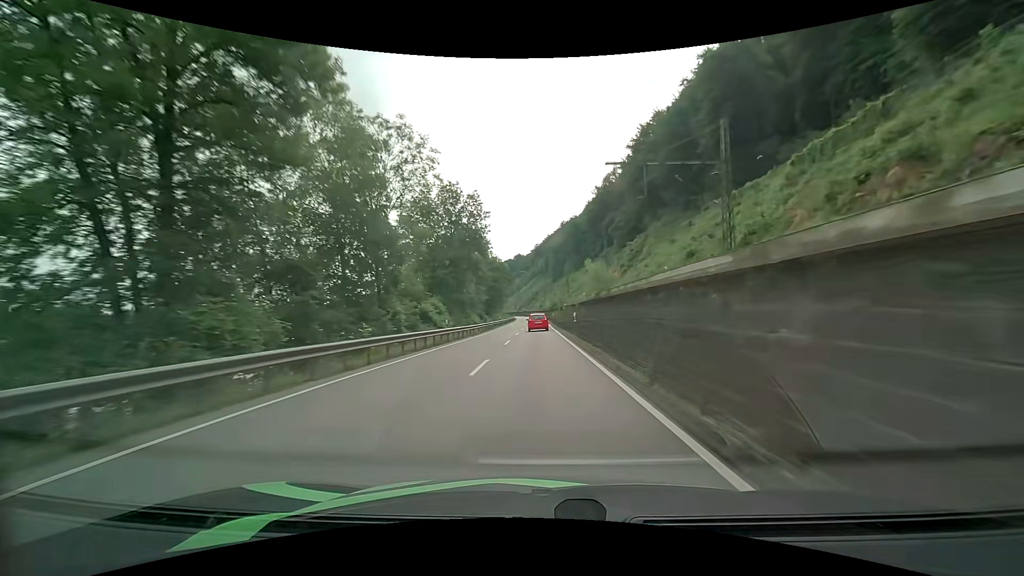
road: primary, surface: asphalt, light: Day
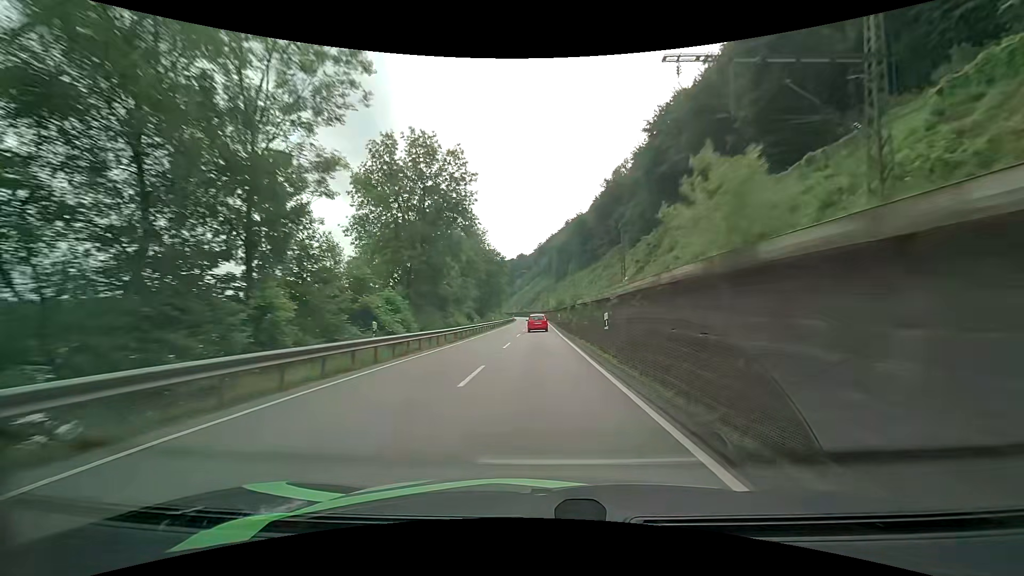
(0.0, +13.6) m; 0°
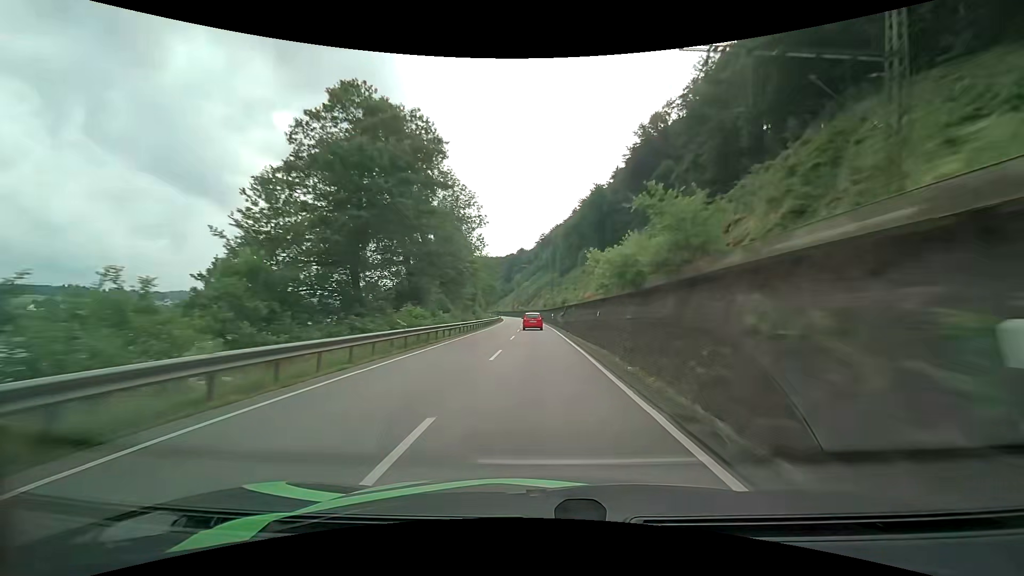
(+0.1, +54.7) m; 0°
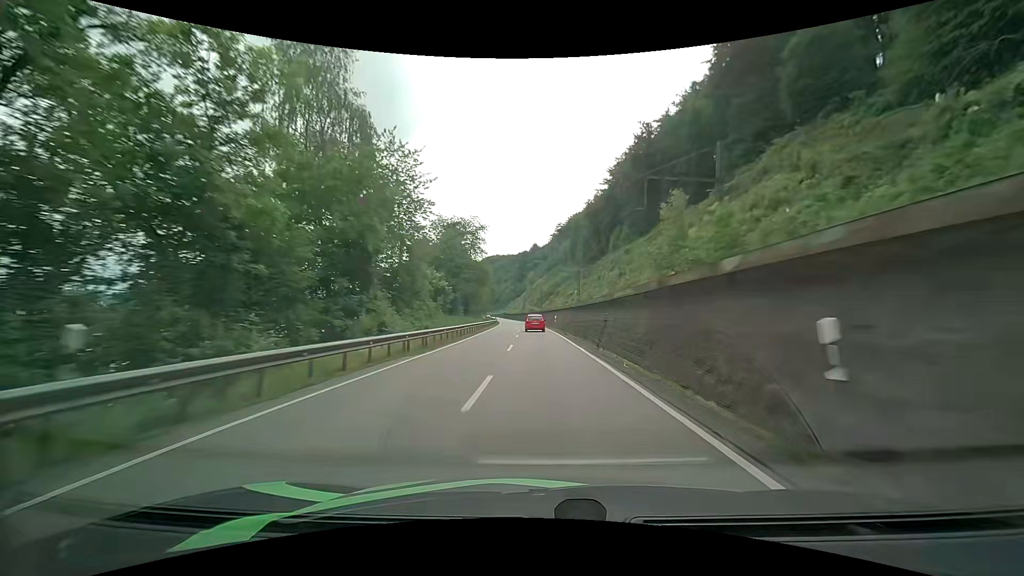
(-0.7, +55.1) m; -1°
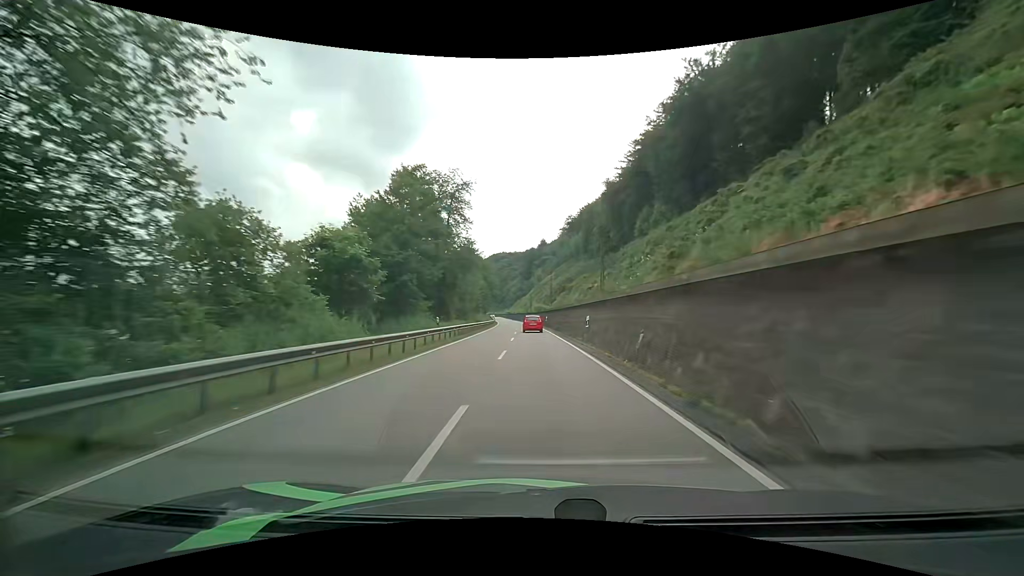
(-0.4, +27.8) m; -1°
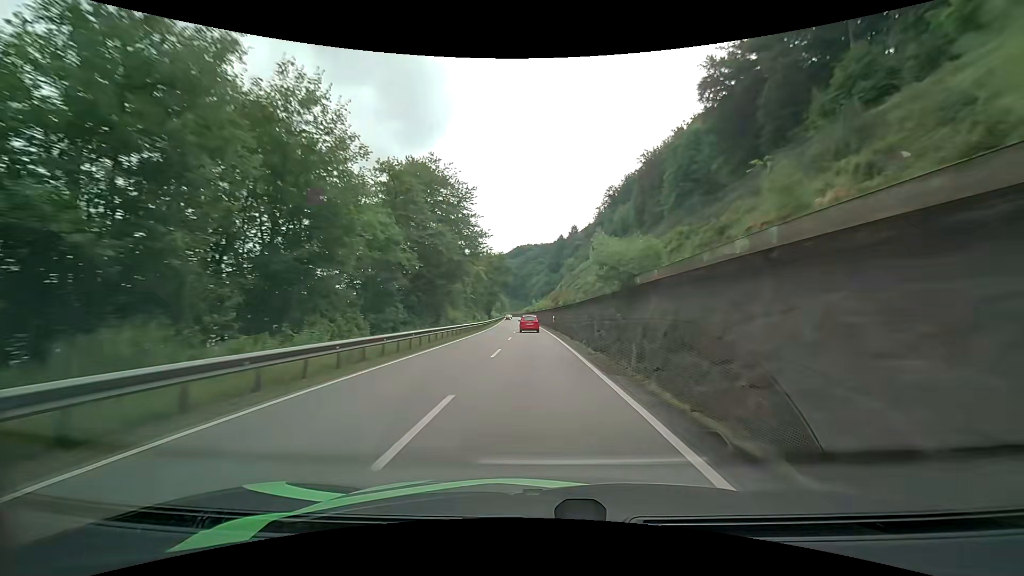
(-1.3, +70.5) m; -3°
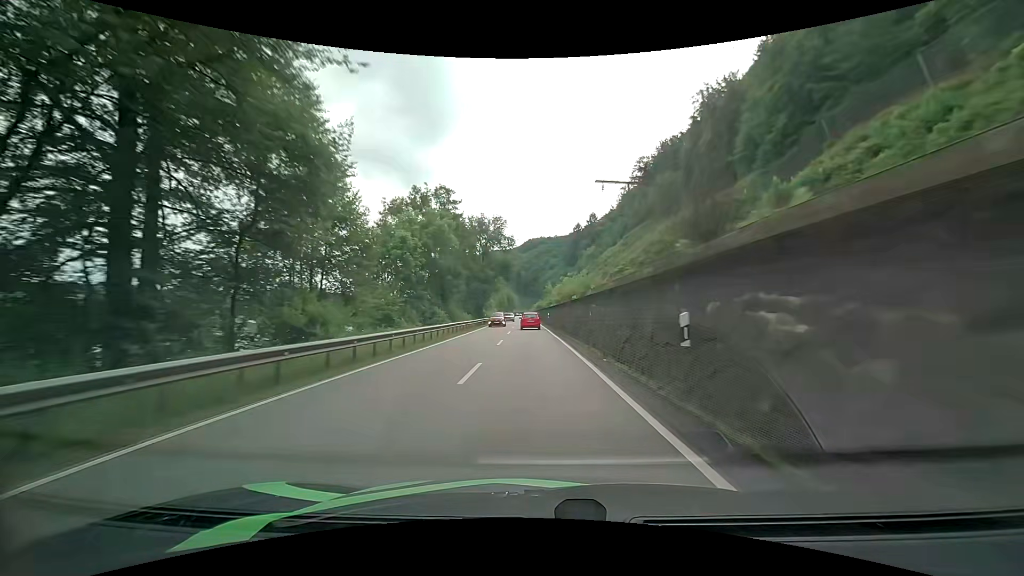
(-0.6, +42.7) m; -1°
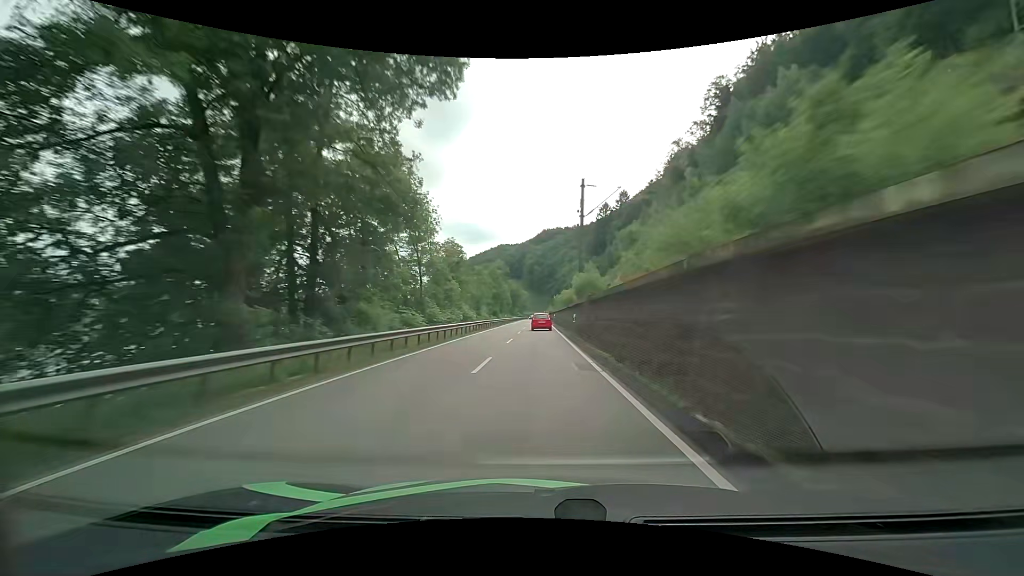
(-1.7, +69.8) m; -2°
(0, +10) (0, +20) (0, +30) (0, +40) (0, +50) (0, +60) (0, +70) (0, +80) (0, +90) (0, +100) m
